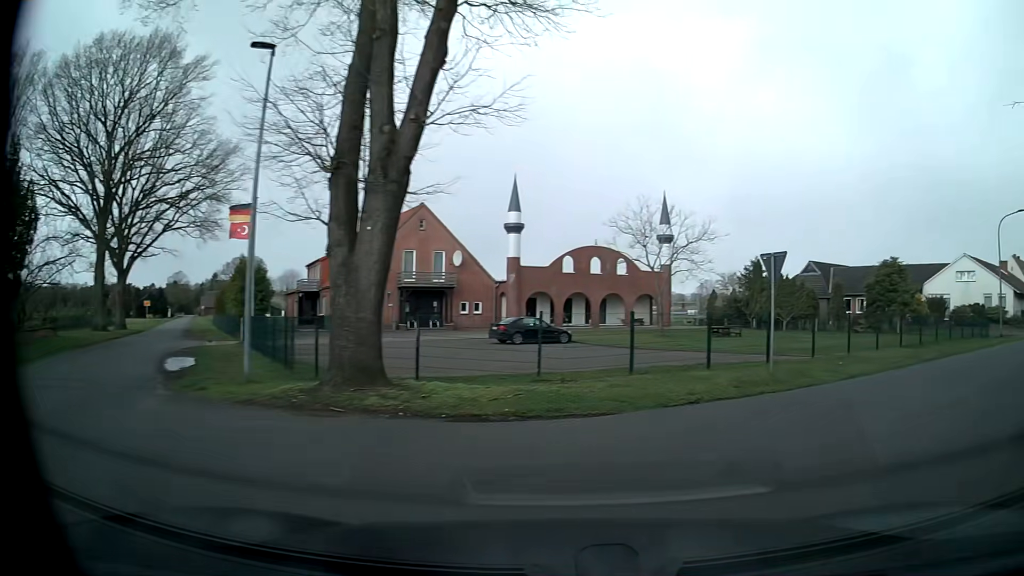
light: Day
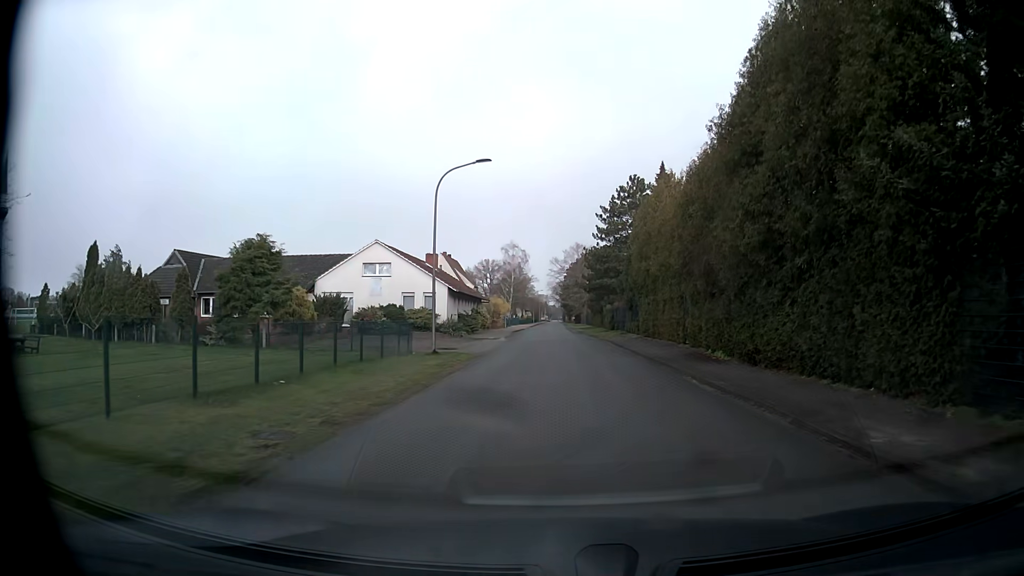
(+8.4, +13.5) m; +52°
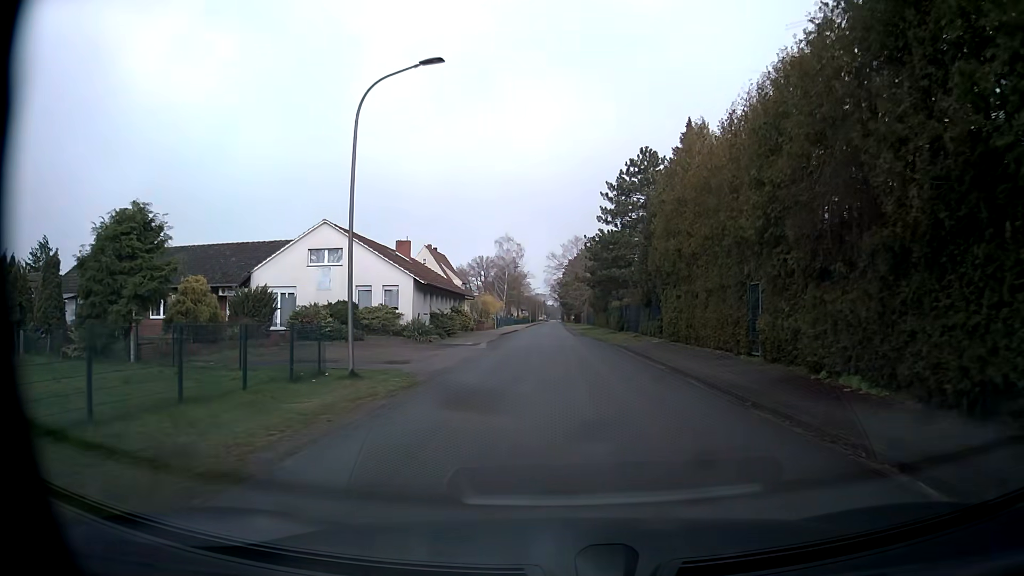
(0.0, +10.7) m; -1°
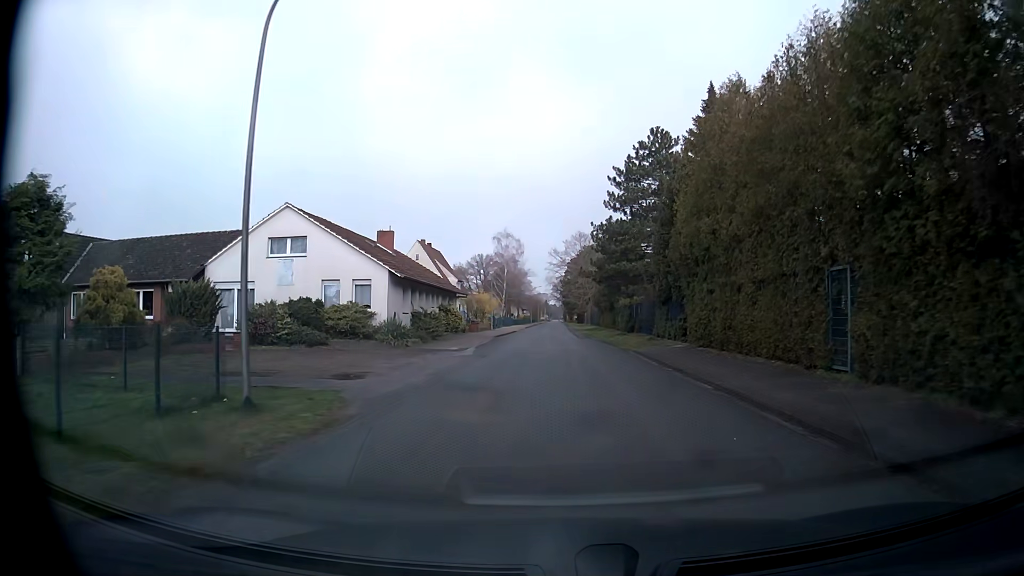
(0.0, +5.9) m; 0°
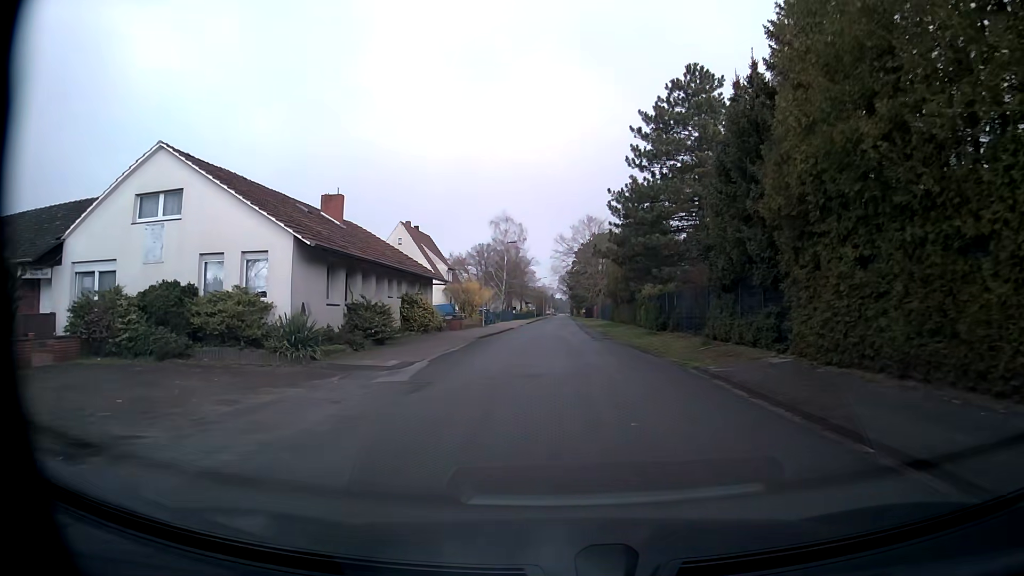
(0.0, +11.9) m; 0°
